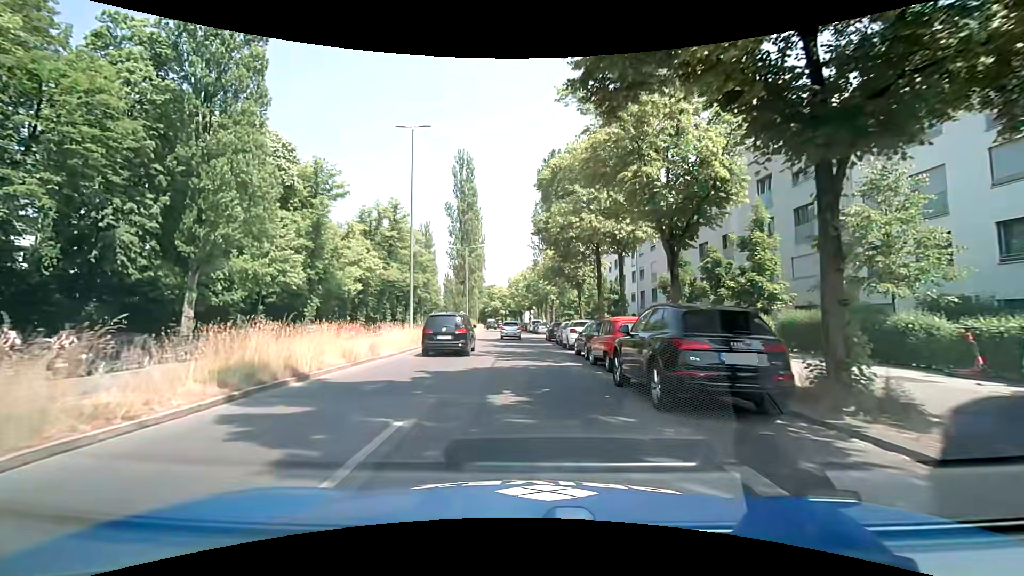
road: secondary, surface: asphalt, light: Day
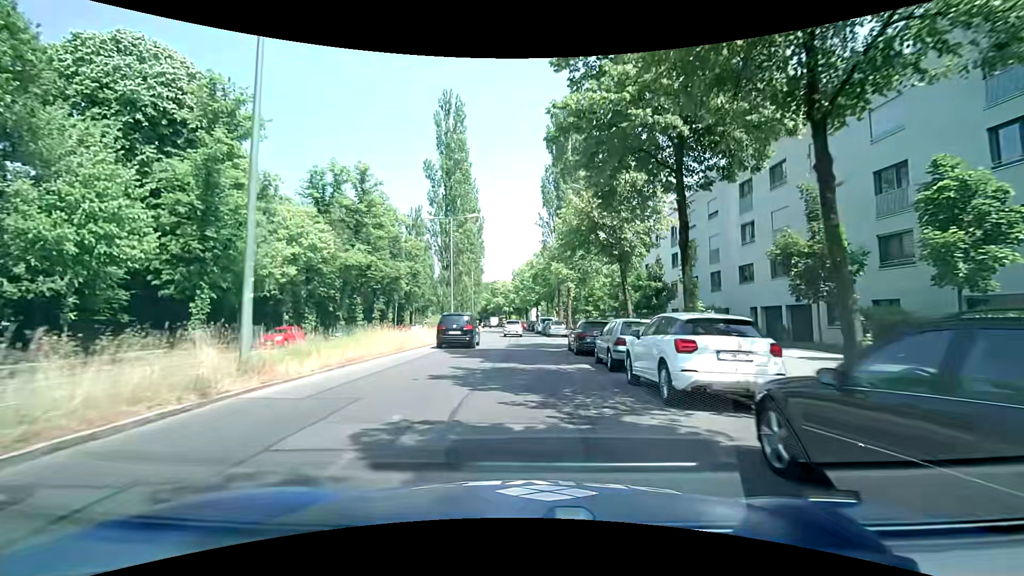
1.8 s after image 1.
(-0.3, +16.7) m; -2°
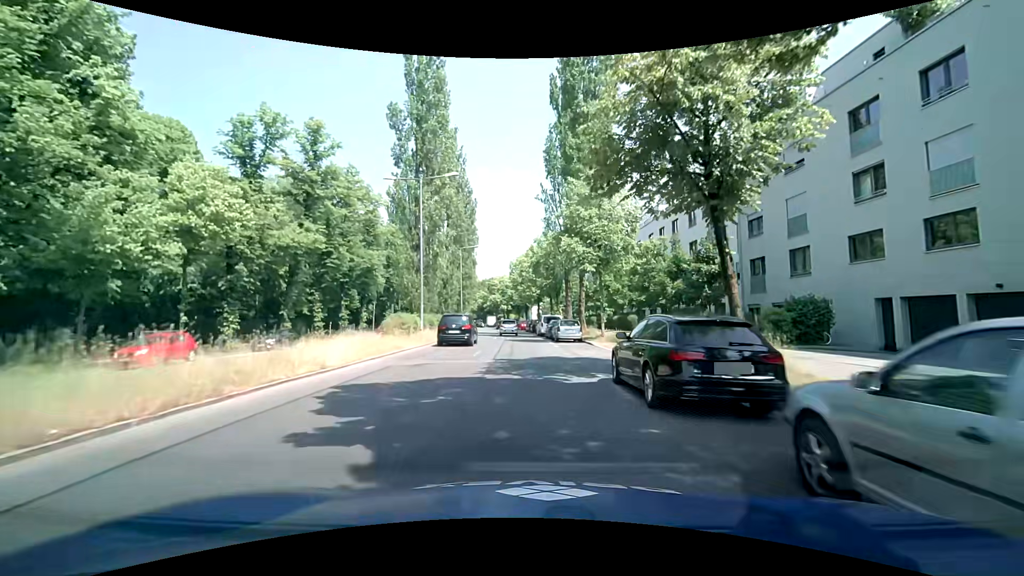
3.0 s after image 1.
(+0.2, +12.5) m; +1°
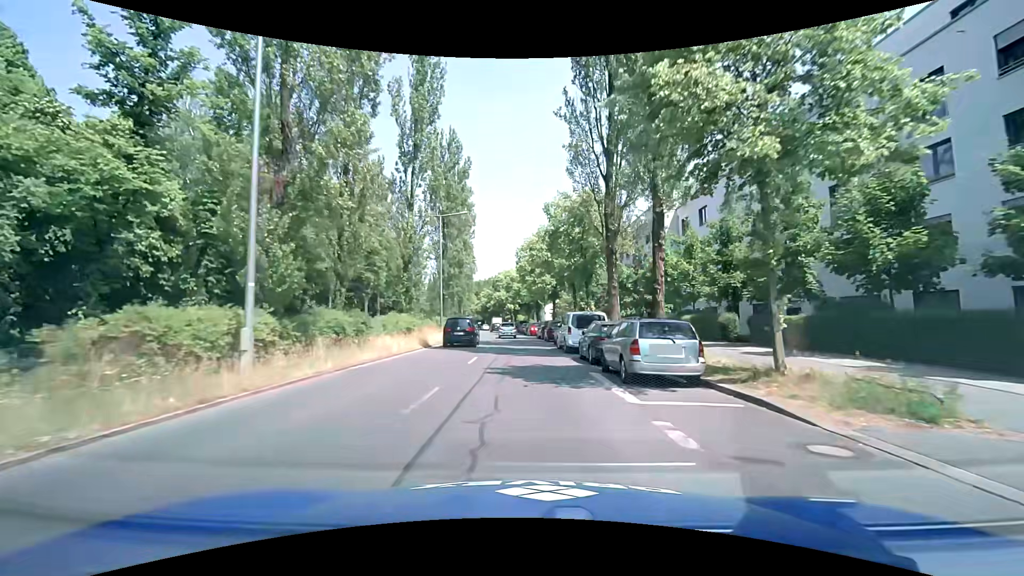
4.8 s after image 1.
(-0.1, +20.5) m; -1°
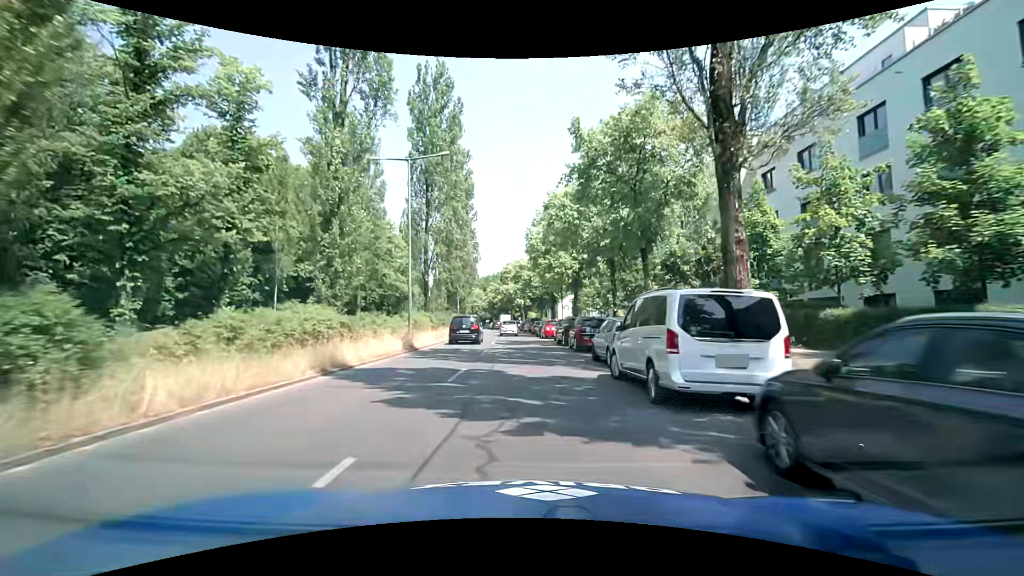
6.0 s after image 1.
(-0.3, +14.5) m; -2°
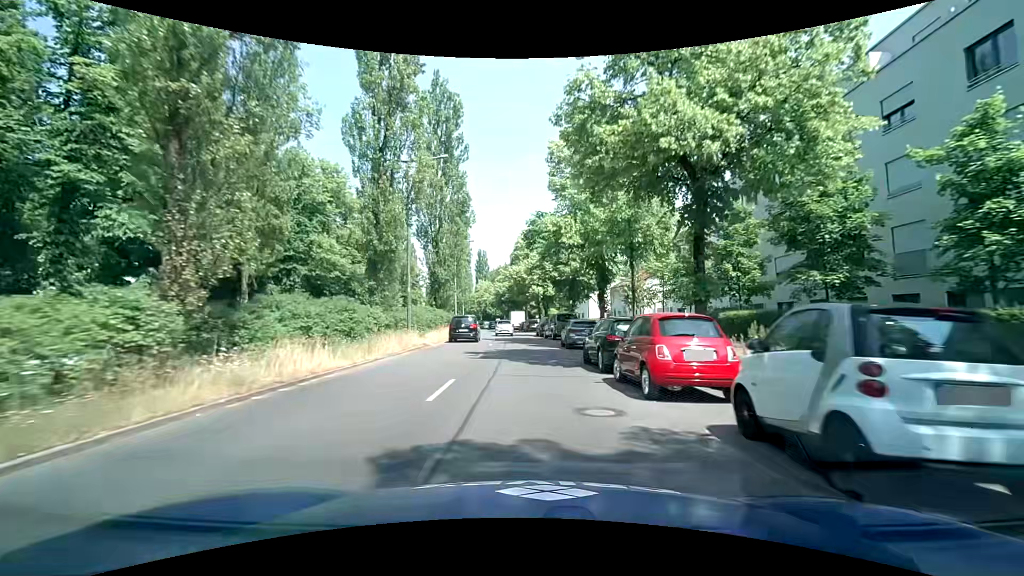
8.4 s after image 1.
(-0.7, +29.8) m; -3°
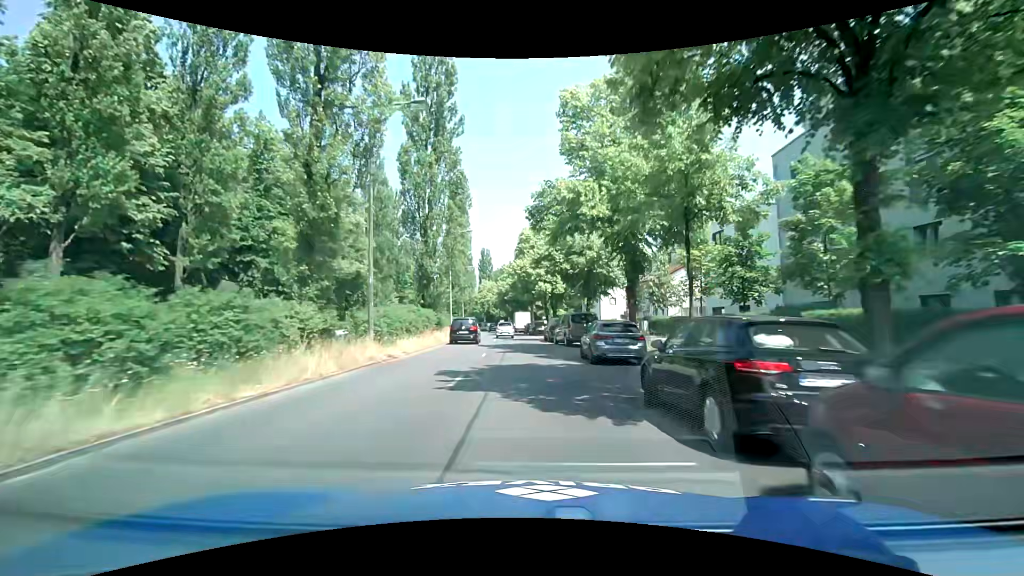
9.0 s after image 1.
(+0.1, +7.5) m; 0°
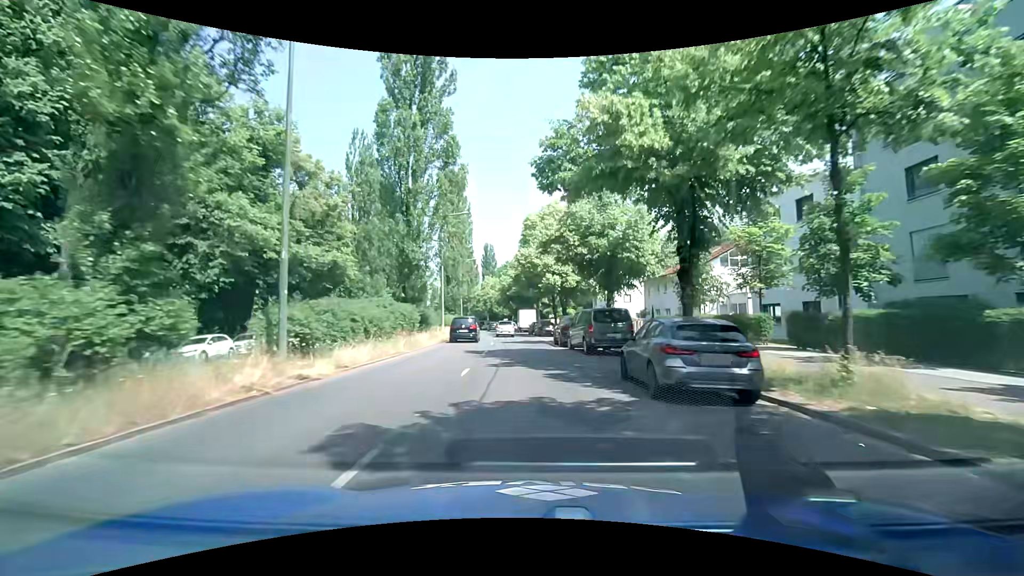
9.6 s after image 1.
(-0.1, +7.6) m; -2°
(0, +10) (0, +20) (0, +30) (0, +40) (-1, +50) (-1, +60) (-2, +70) (-3, +80) (-4, +90) (-6, +100) m
